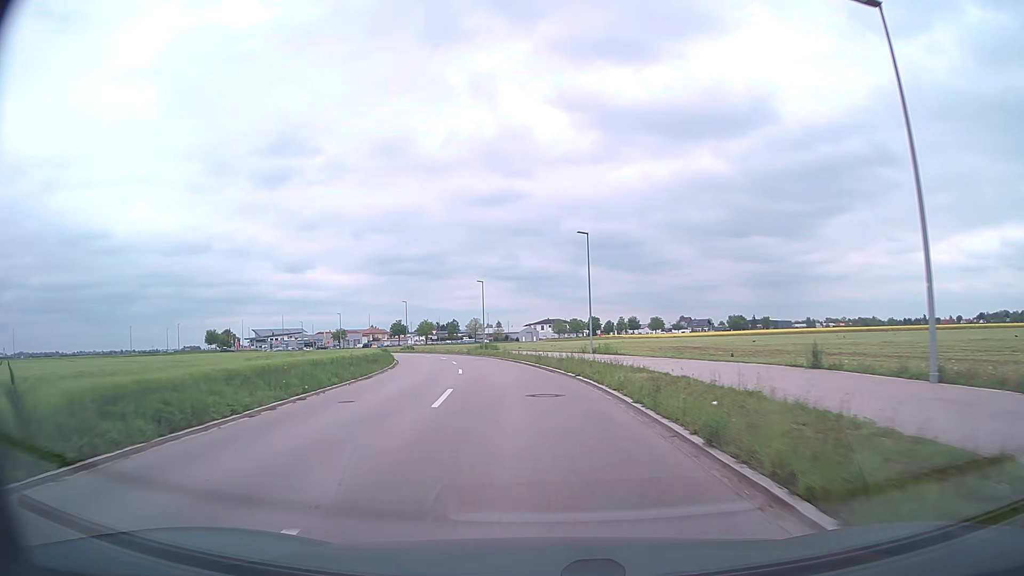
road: tertiary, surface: asphalt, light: Day
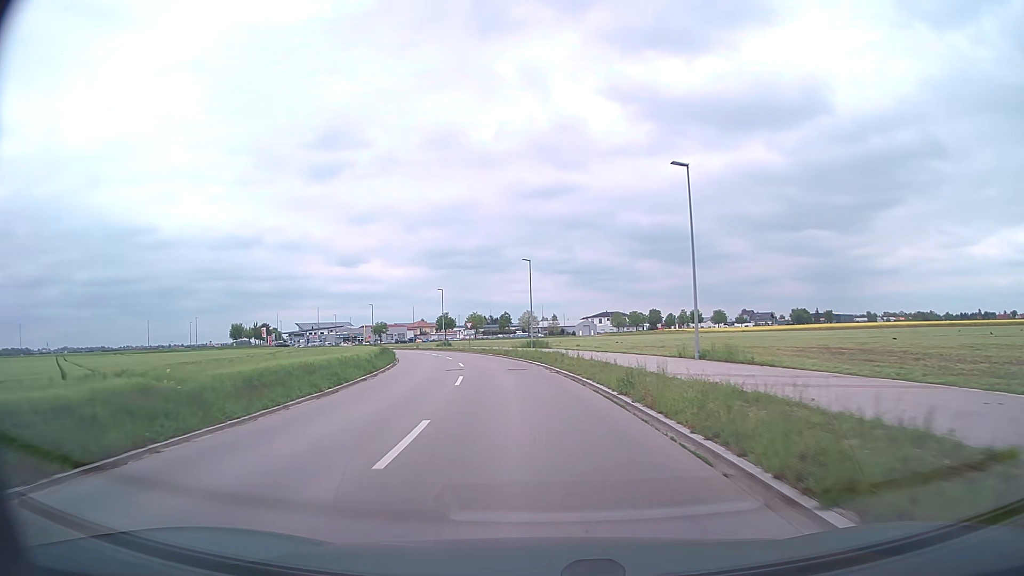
(-0.7, +17.9) m; -5°
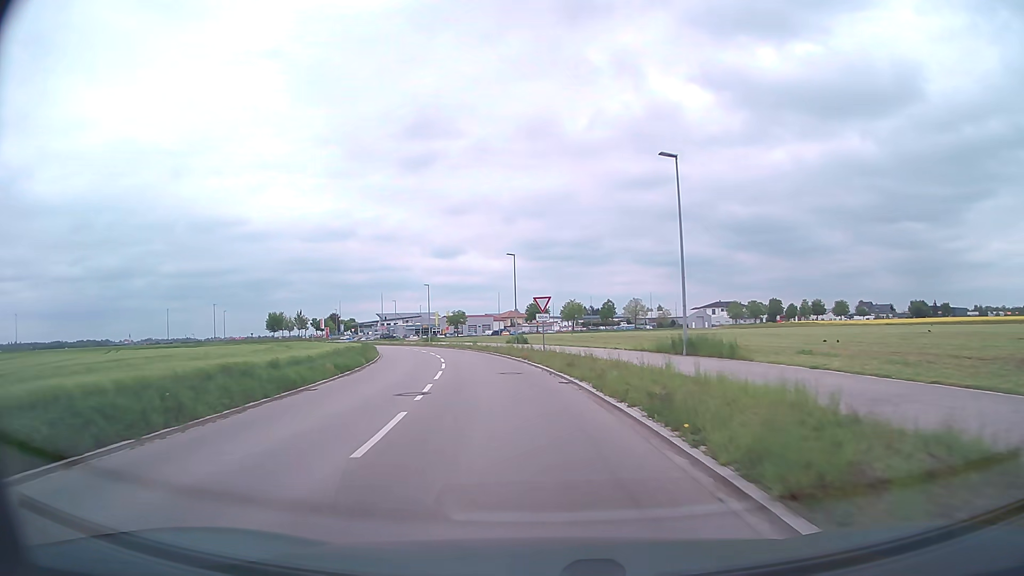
(-2.7, +35.5) m; -9°
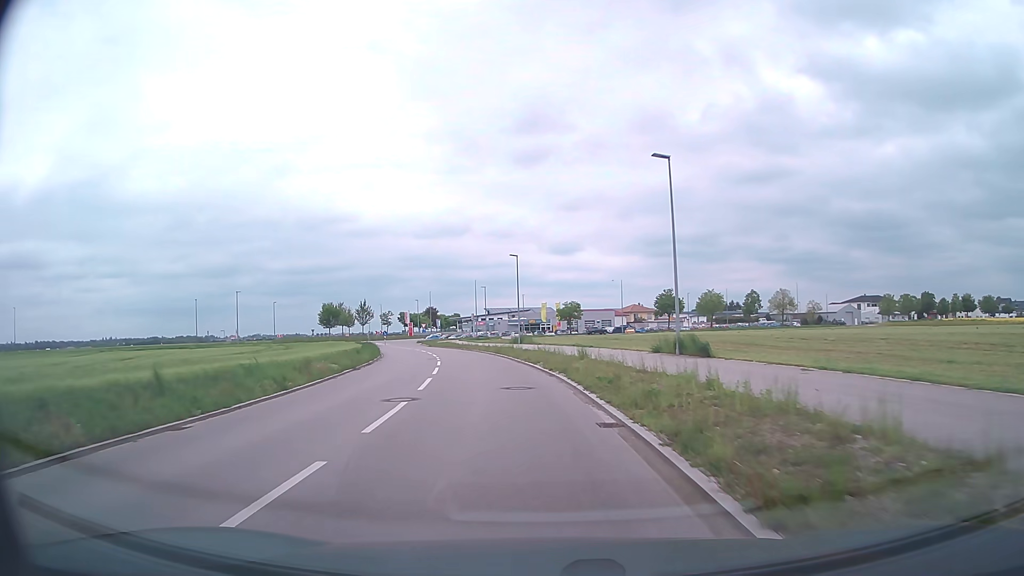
(-3.0, +34.6) m; -10°
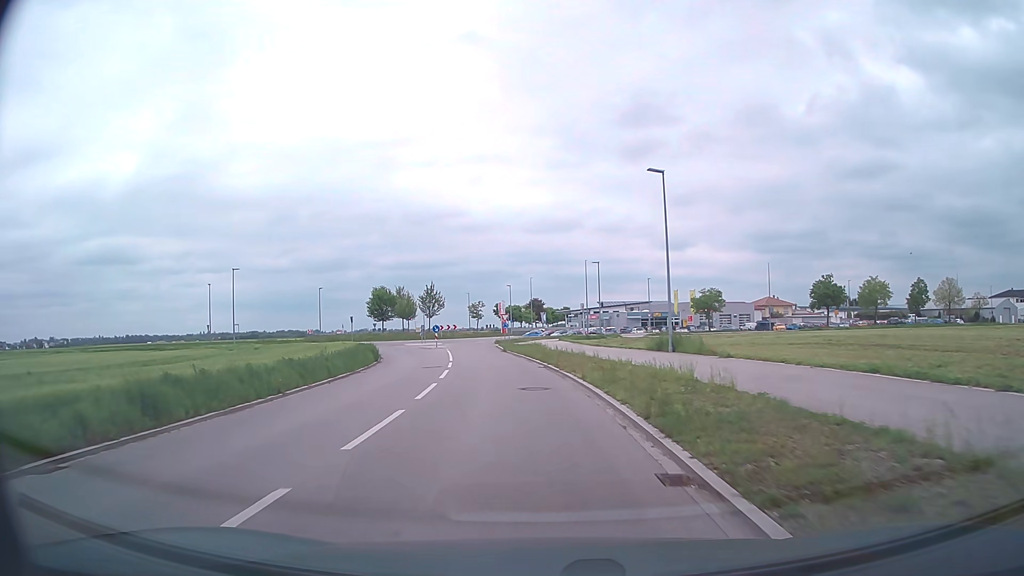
(-2.7, +32.1) m; -10°
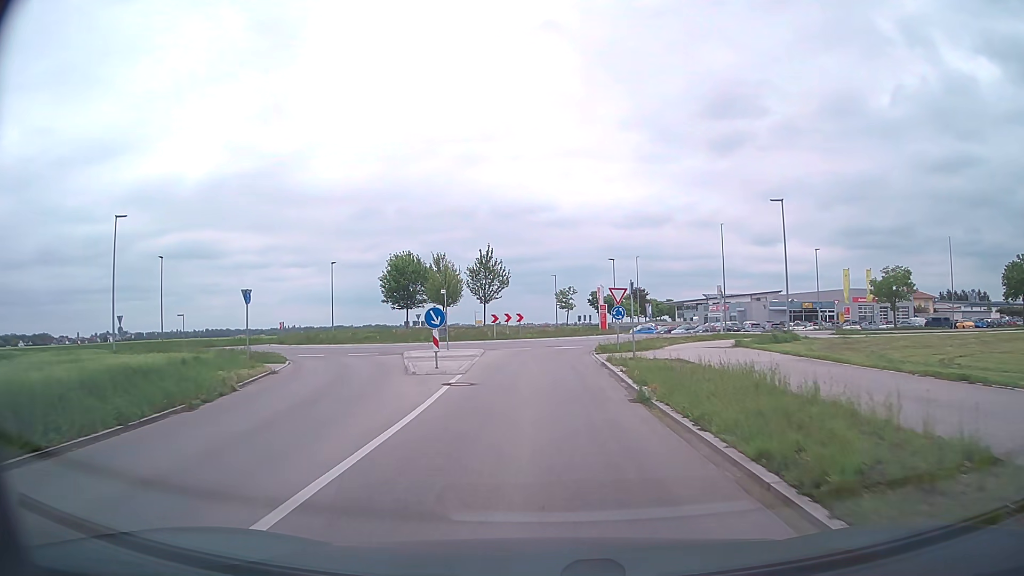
(-2.6, +33.4) m; -8°
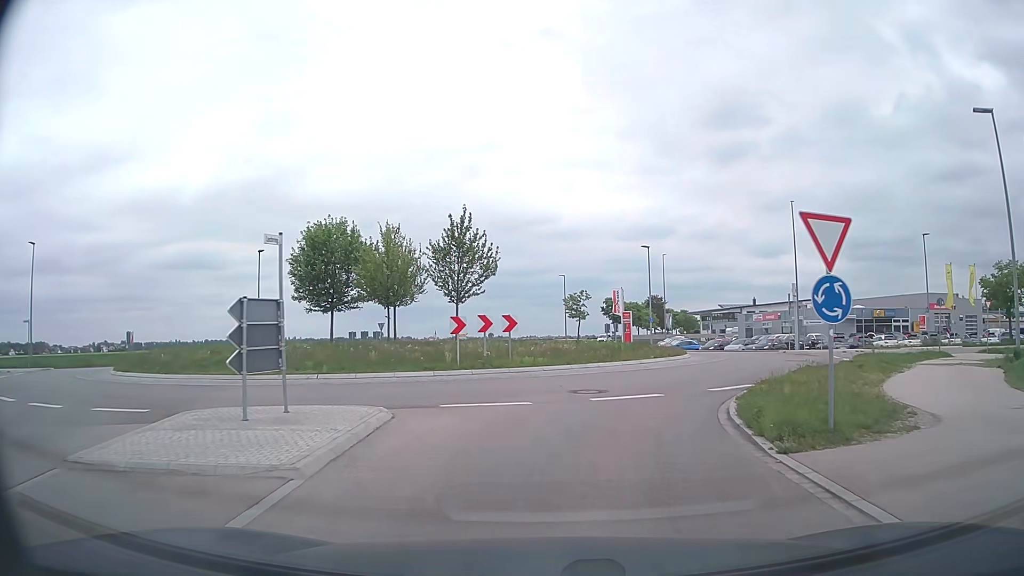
(-0.4, +20.2) m; 0°
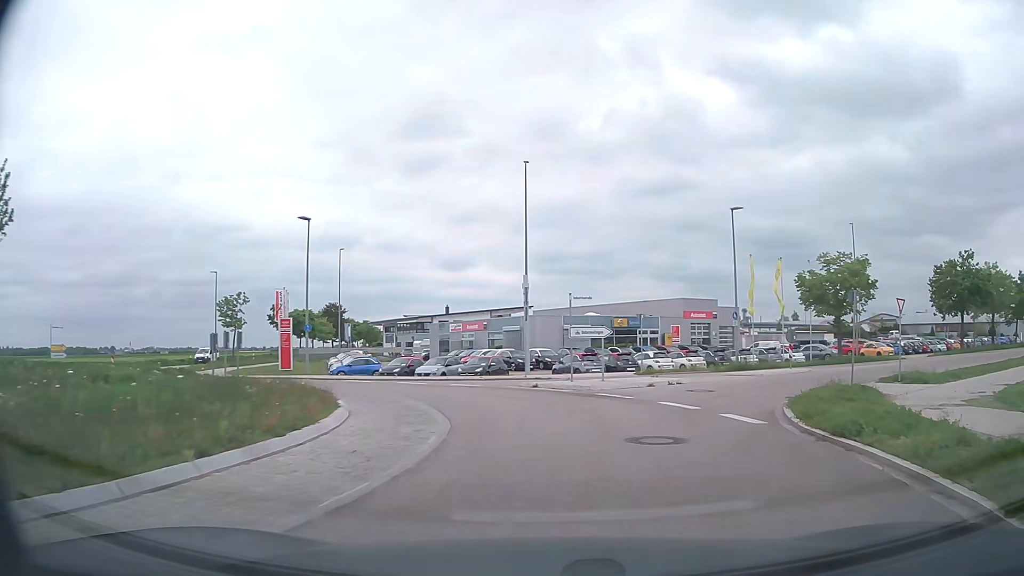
(+3.4, +17.0) m; +27°
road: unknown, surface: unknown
